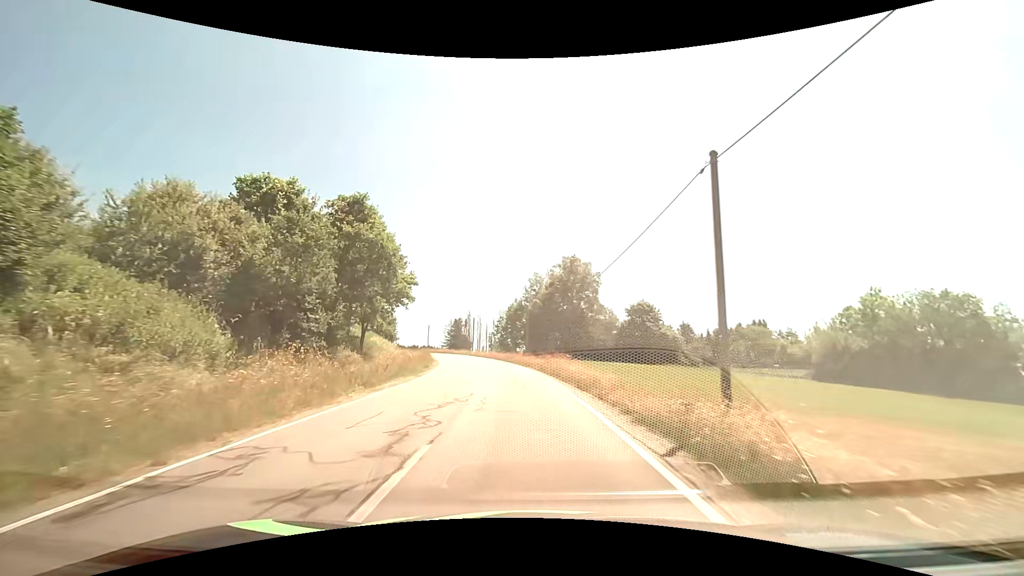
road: tertiary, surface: asphalt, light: Day
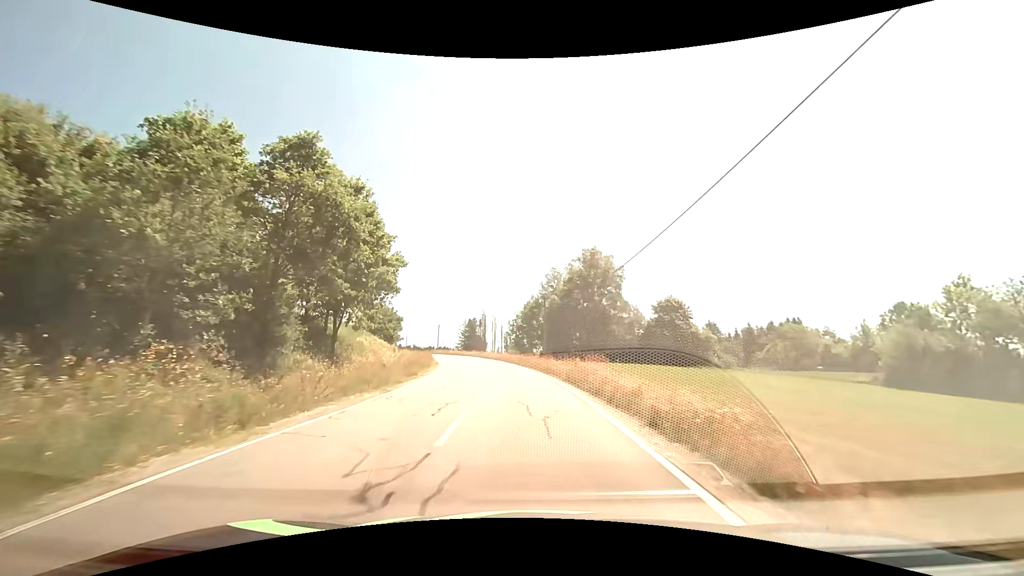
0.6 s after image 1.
(-0.2, +8.3) m; -2°
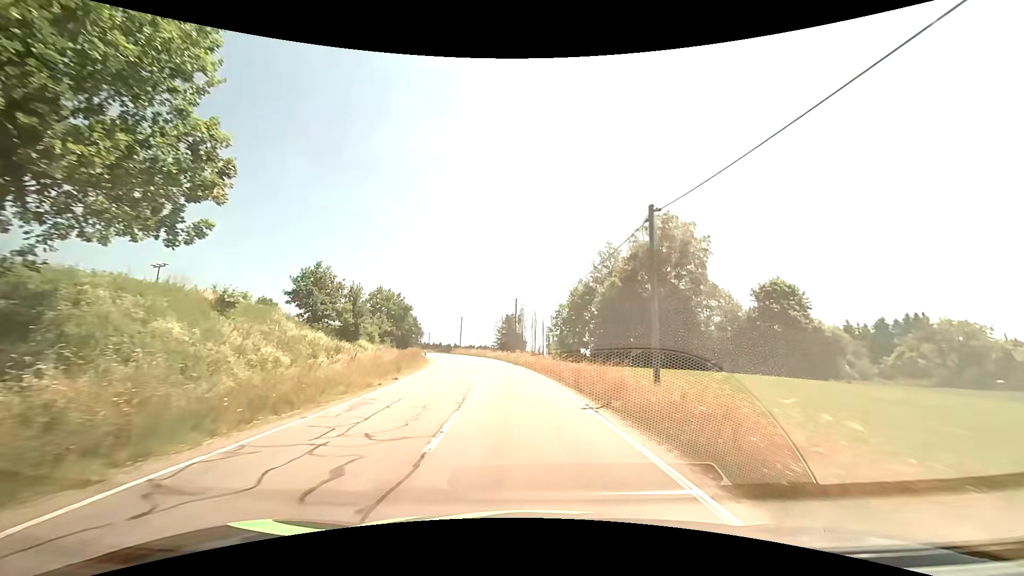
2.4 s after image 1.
(-0.9, +25.1) m; -5°
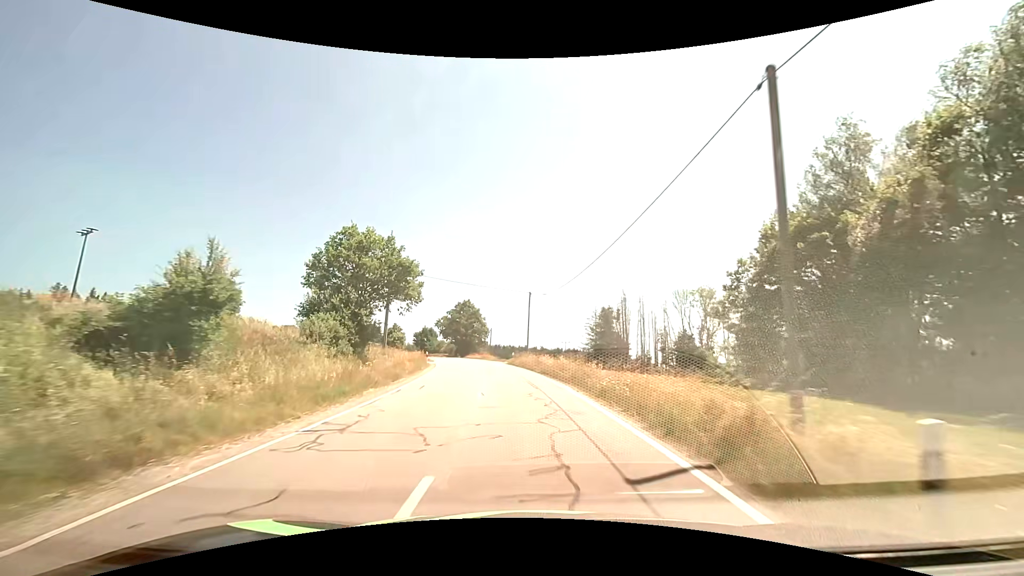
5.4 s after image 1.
(-4.0, +42.3) m; -10°
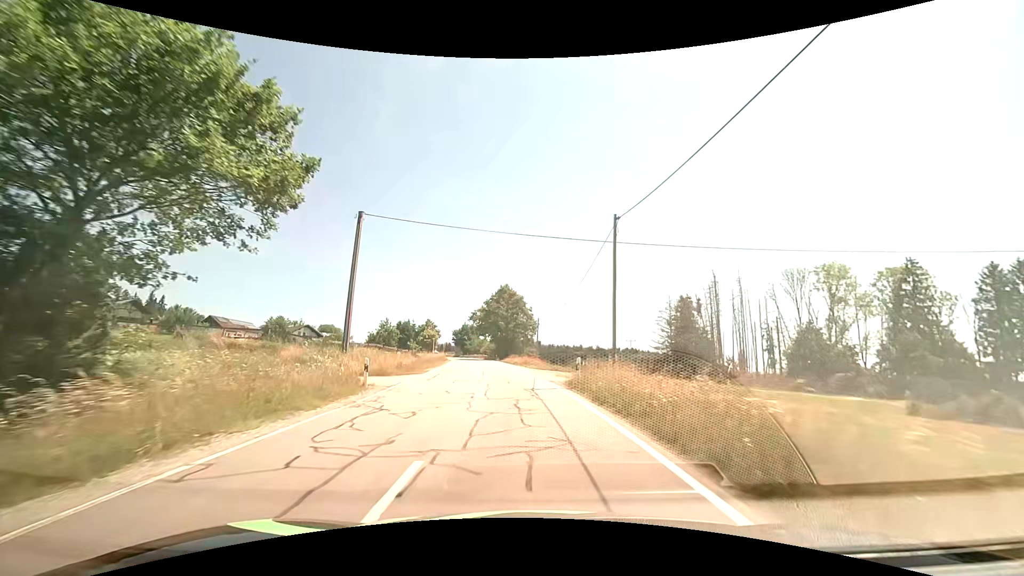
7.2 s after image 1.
(-1.2, +25.9) m; -6°
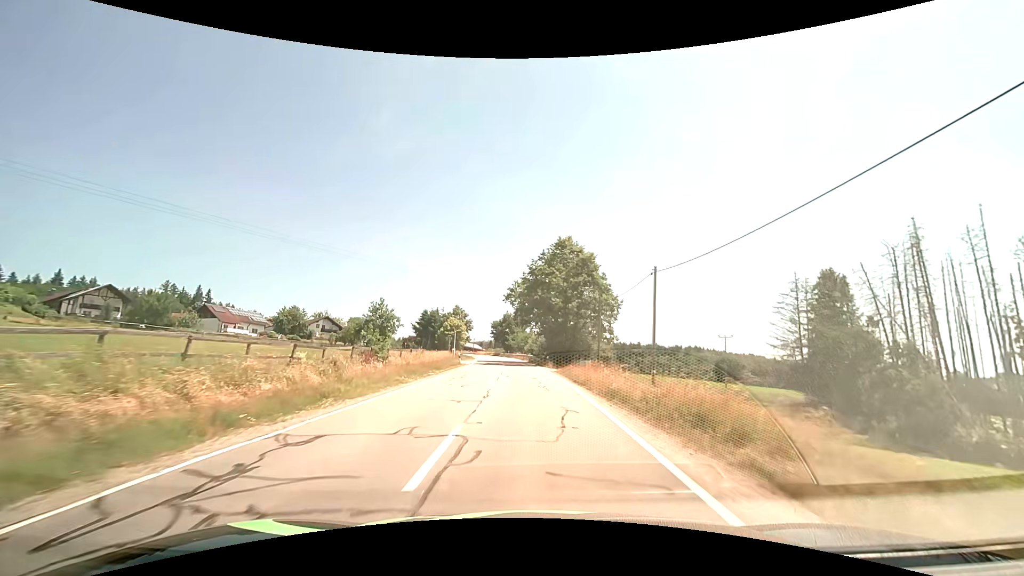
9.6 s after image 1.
(-2.2, +34.1) m; -6°
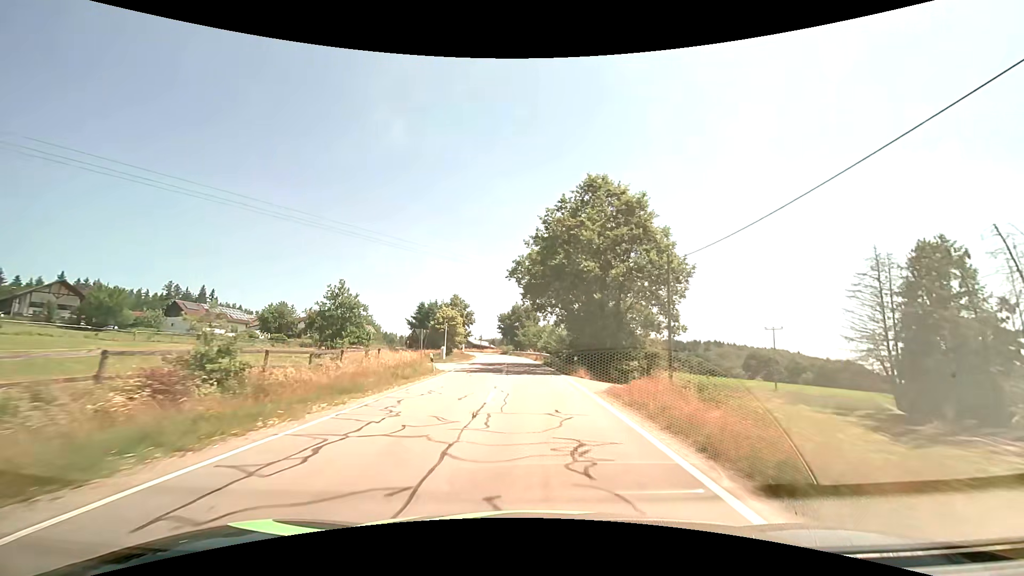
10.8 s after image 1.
(-0.2, +16.9) m; -1°
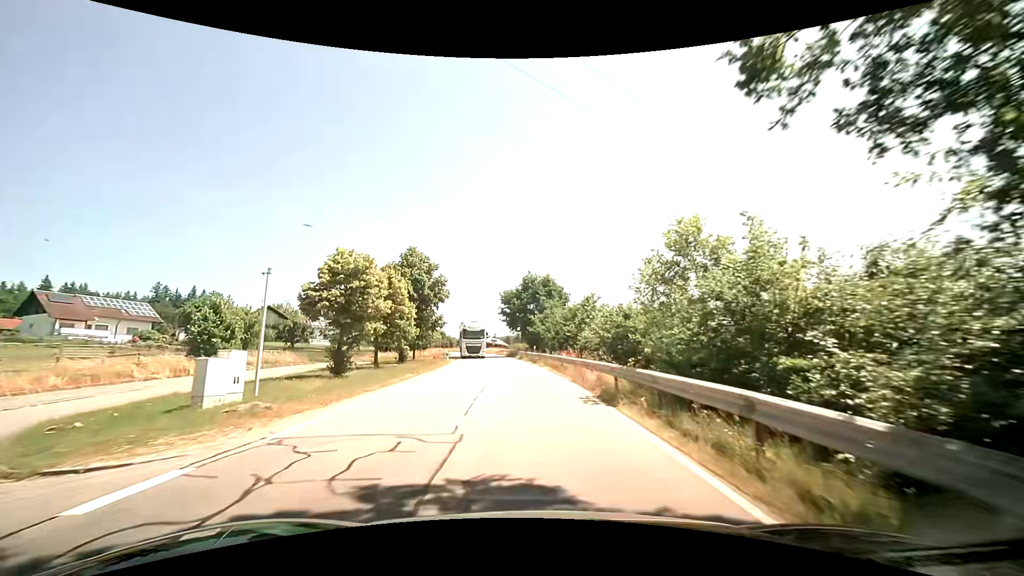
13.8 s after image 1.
(-1.1, +38.6) m; -3°
